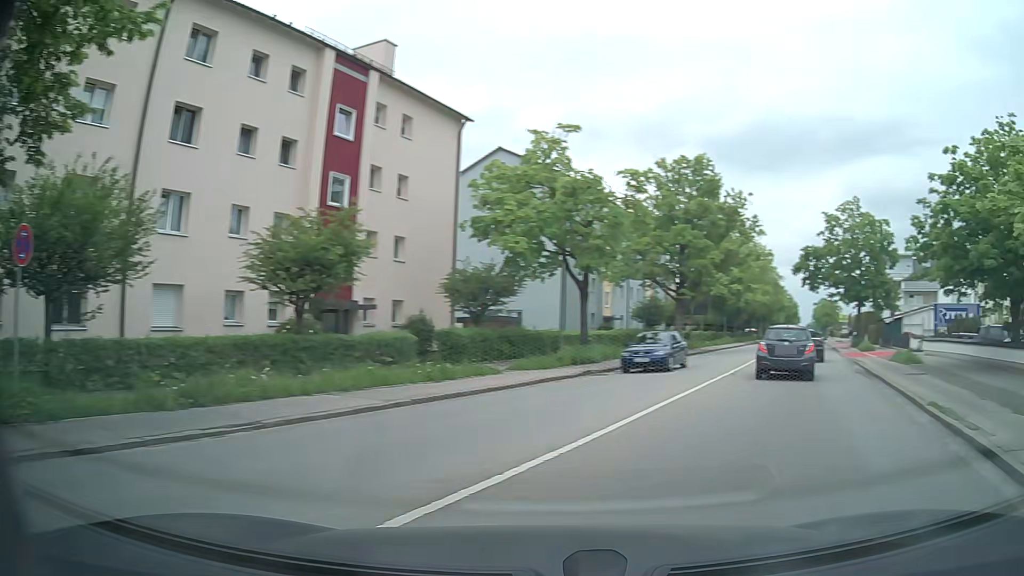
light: Day
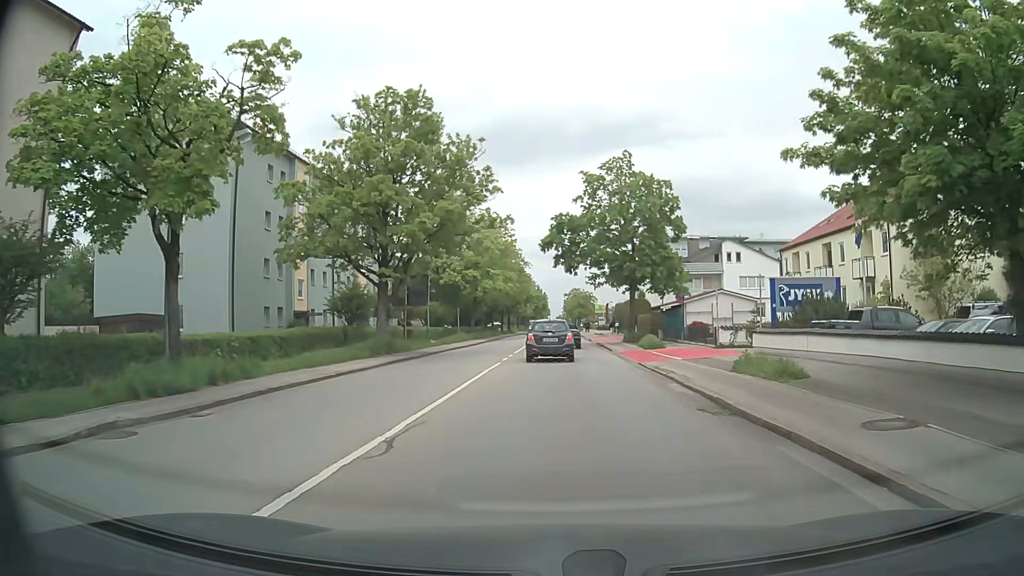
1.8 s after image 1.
(+4.1, +13.1) m; +21°
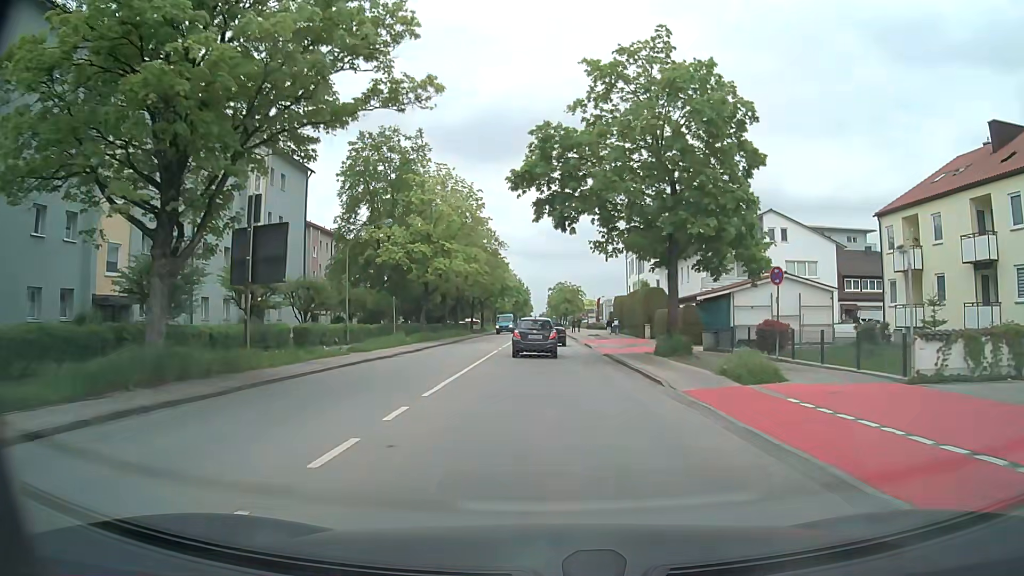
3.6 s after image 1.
(+0.4, +19.7) m; +1°
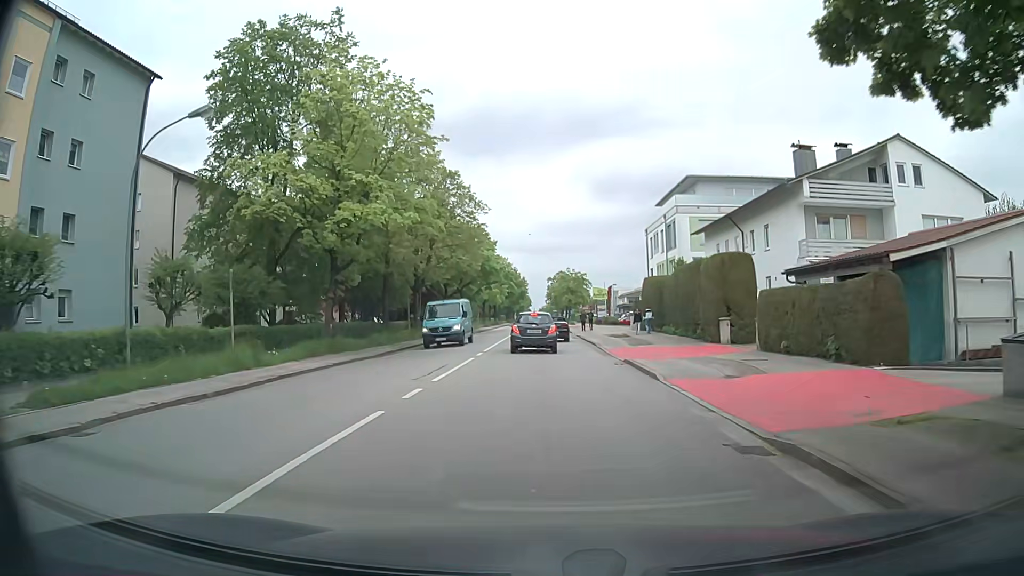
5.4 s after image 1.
(0.0, +21.8) m; 0°
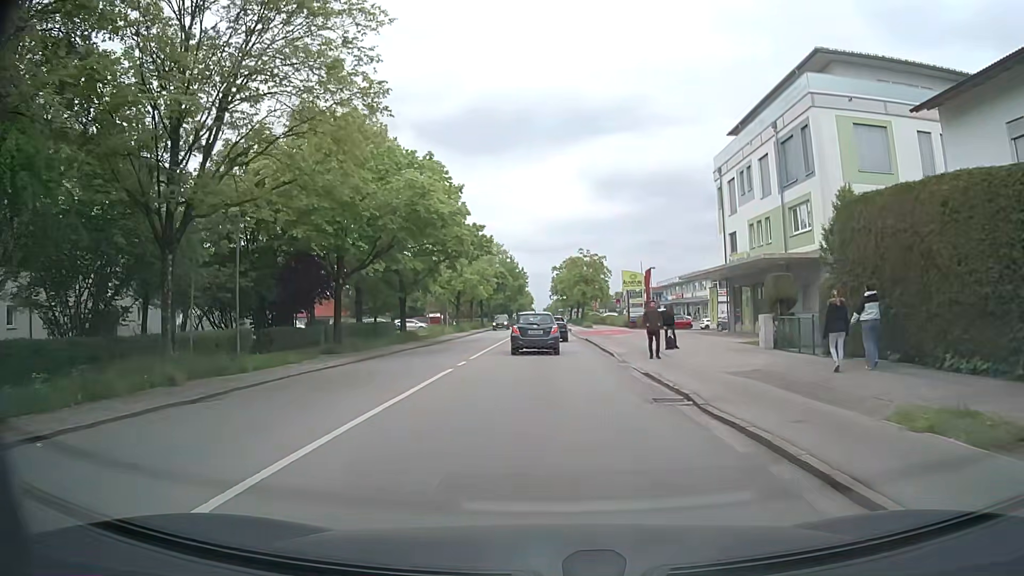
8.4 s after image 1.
(+0.3, +32.5) m; 0°
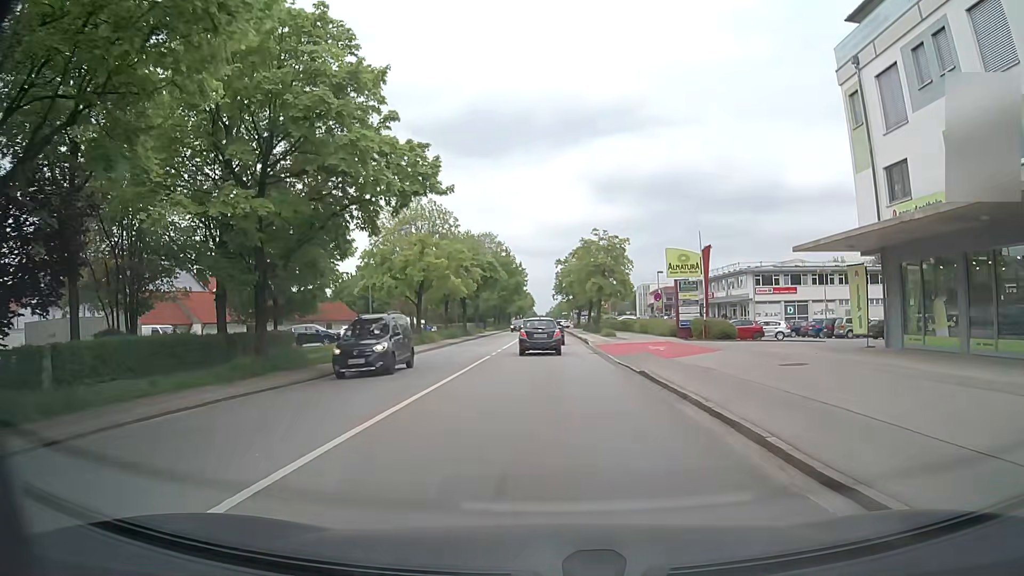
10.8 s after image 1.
(-0.1, +22.2) m; 0°
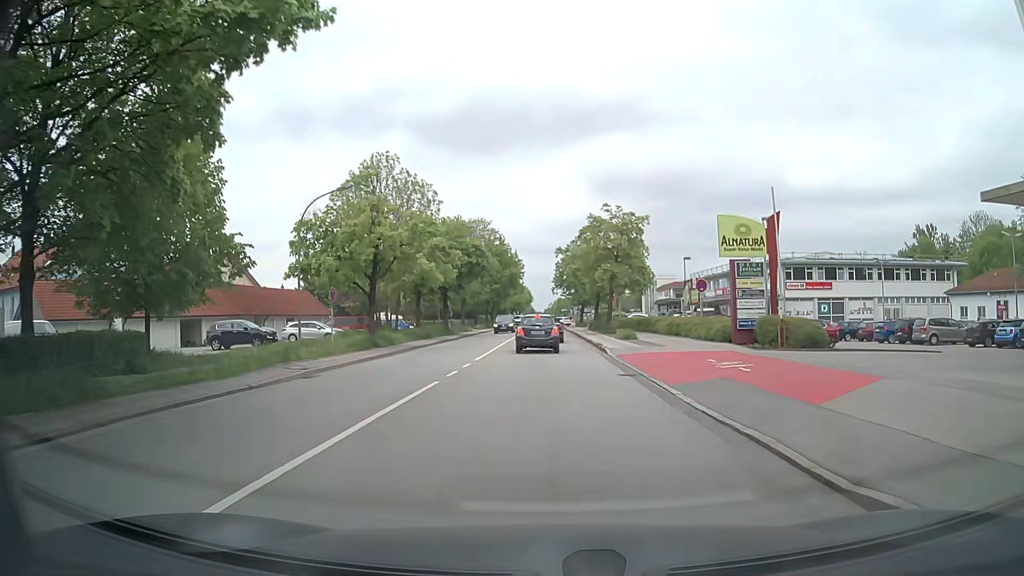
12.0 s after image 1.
(0.0, +12.6) m; +1°
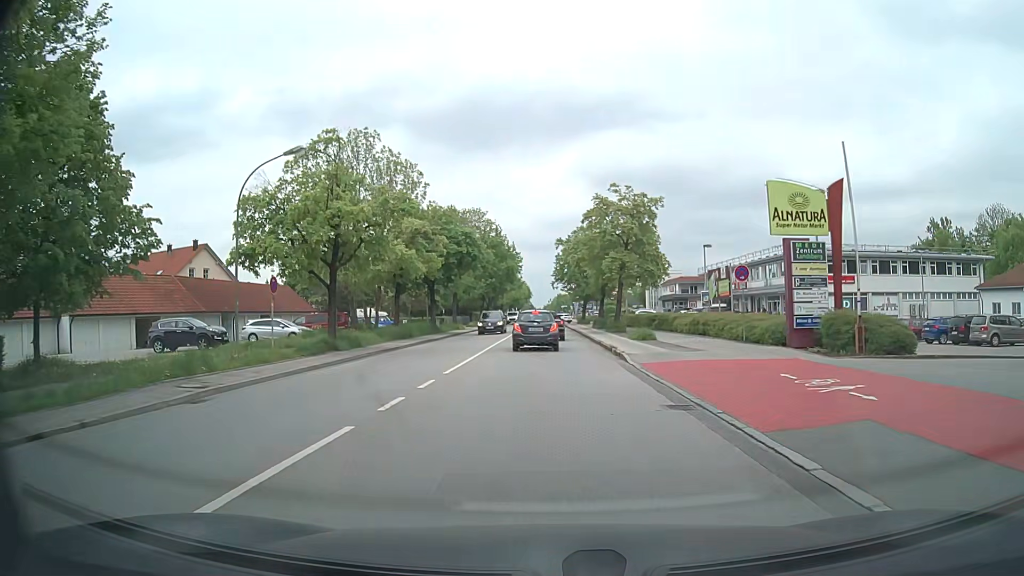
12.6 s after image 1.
(0.0, +6.5) m; 0°
(0, +10) (0, +20) (0, +30) (0, +40) (0, +50) (0, +60) (0, +70) (0, +80) (0, +90) (0, +100) m
